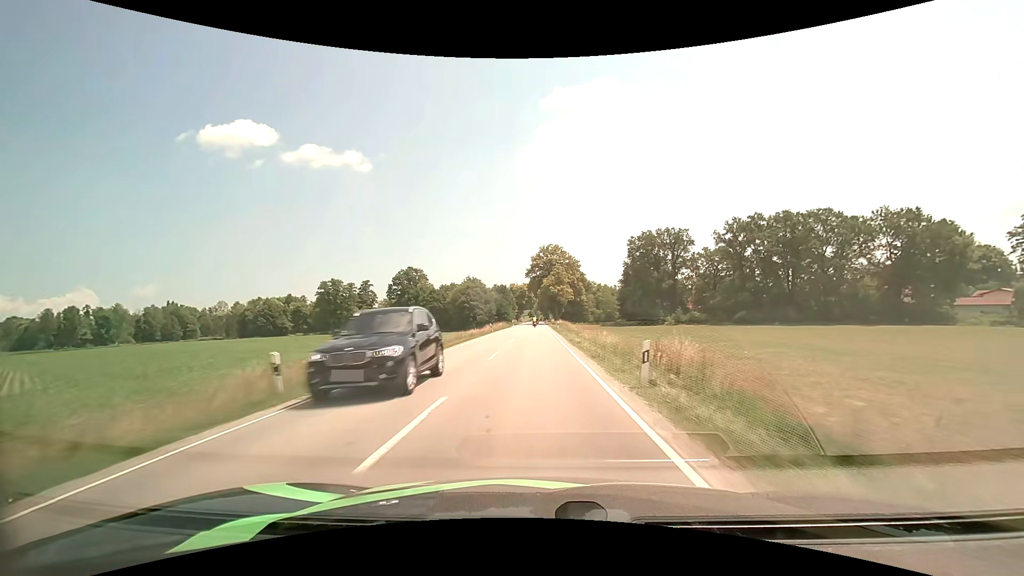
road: secondary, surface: asphalt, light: Day
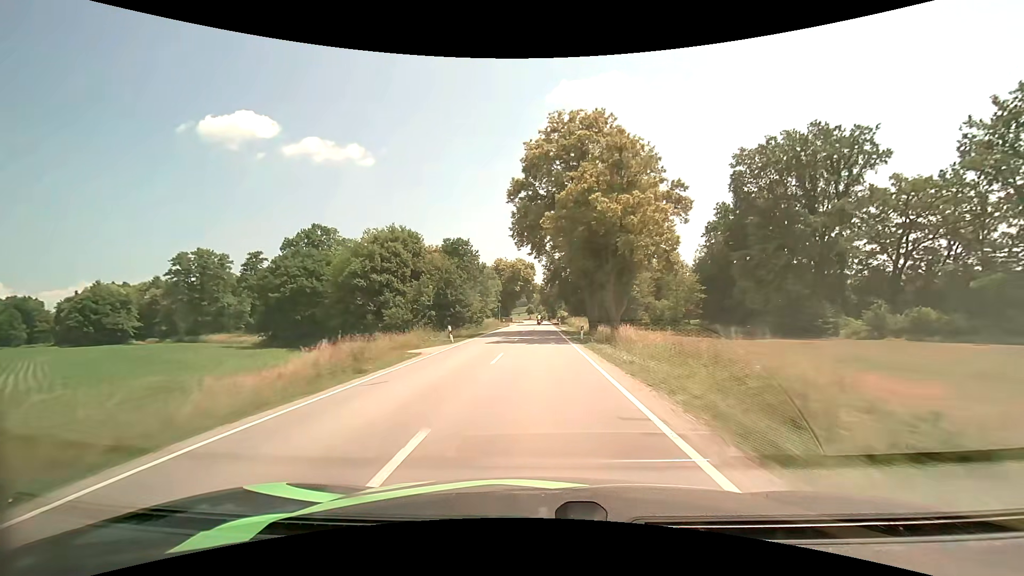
(-0.5, +74.7) m; 0°
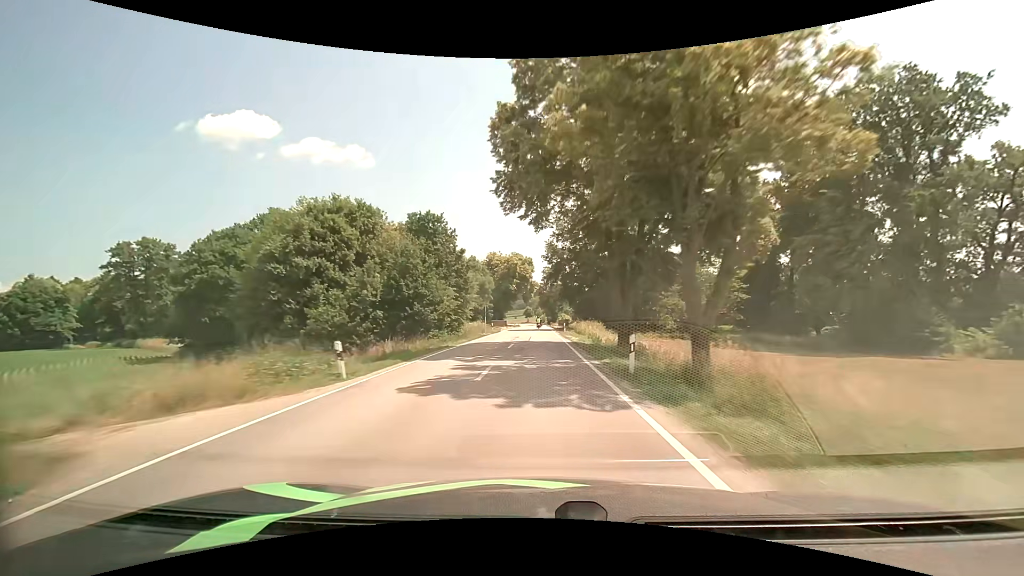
(0.0, +15.4) m; 0°
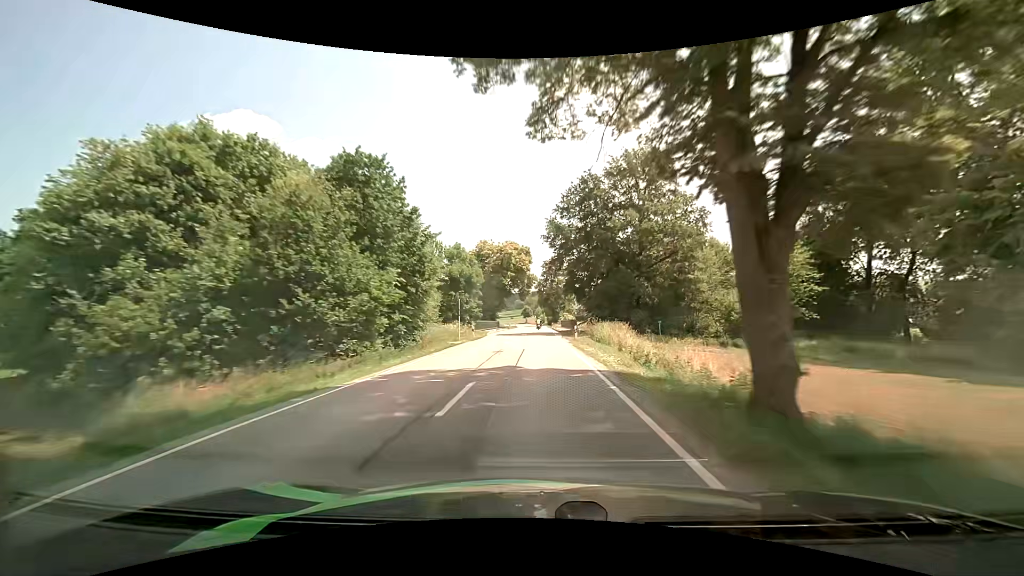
(0.0, +15.6) m; 0°
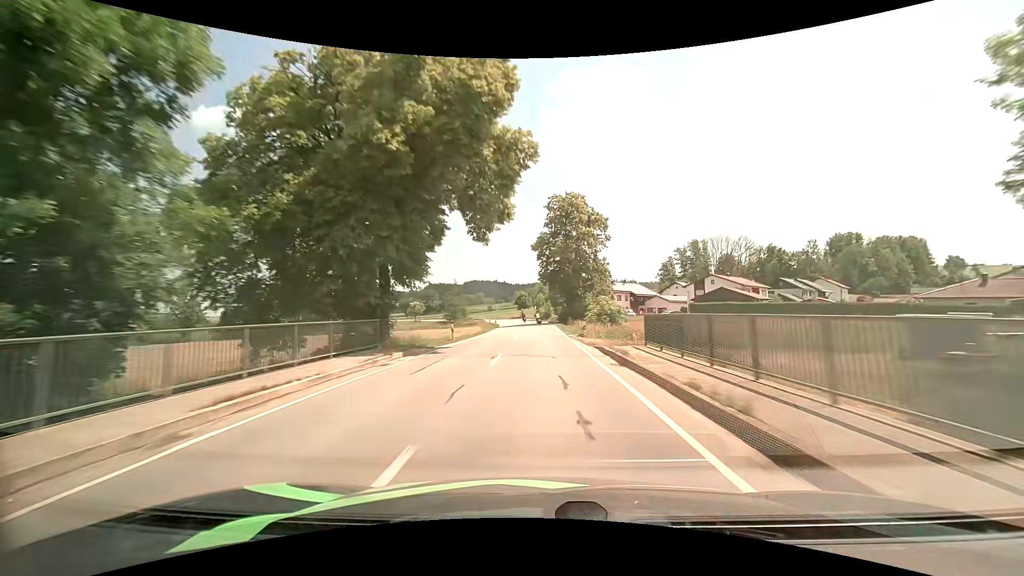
(+0.3, +61.3) m; 0°
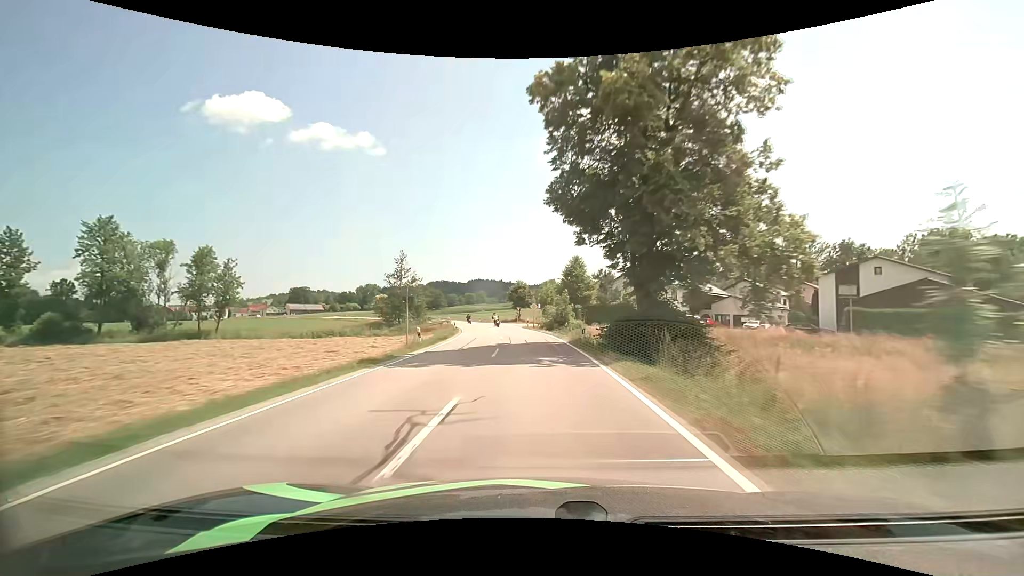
(+0.2, +43.6) m; 0°
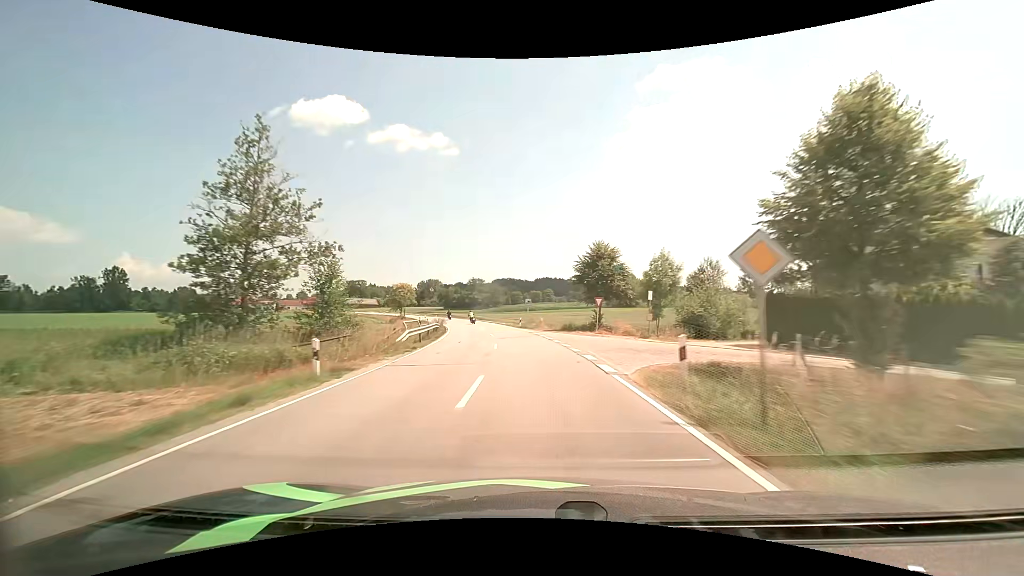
(-2.4, +42.3) m; -7°
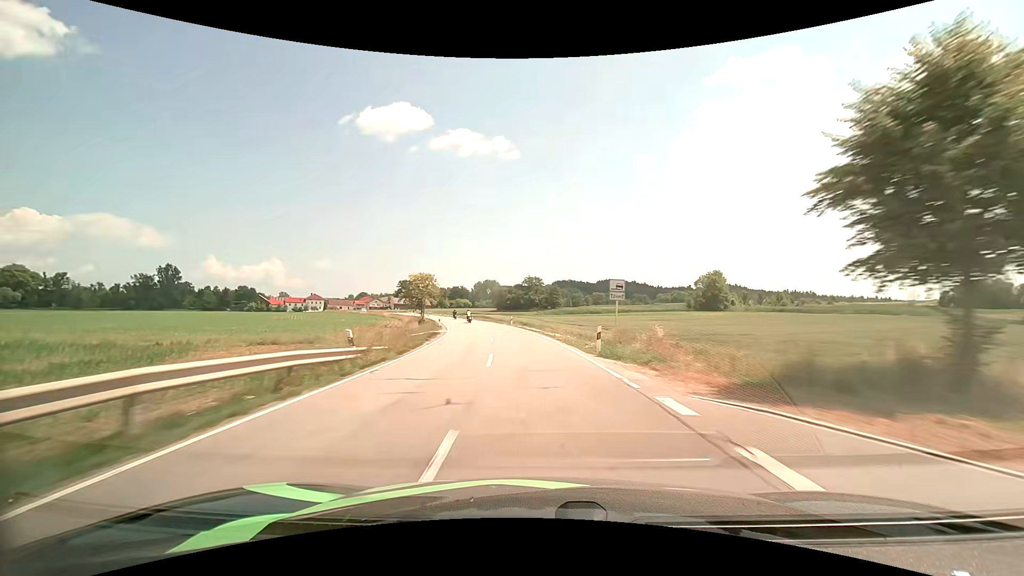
(-1.7, +28.6) m; -7°
(0, +10) (-1, +20) (-2, +30) (-4, +40) (-5, +50) (-7, +59) (-10, +69) (-13, +79) (-15, +88) (-18, +98) m
